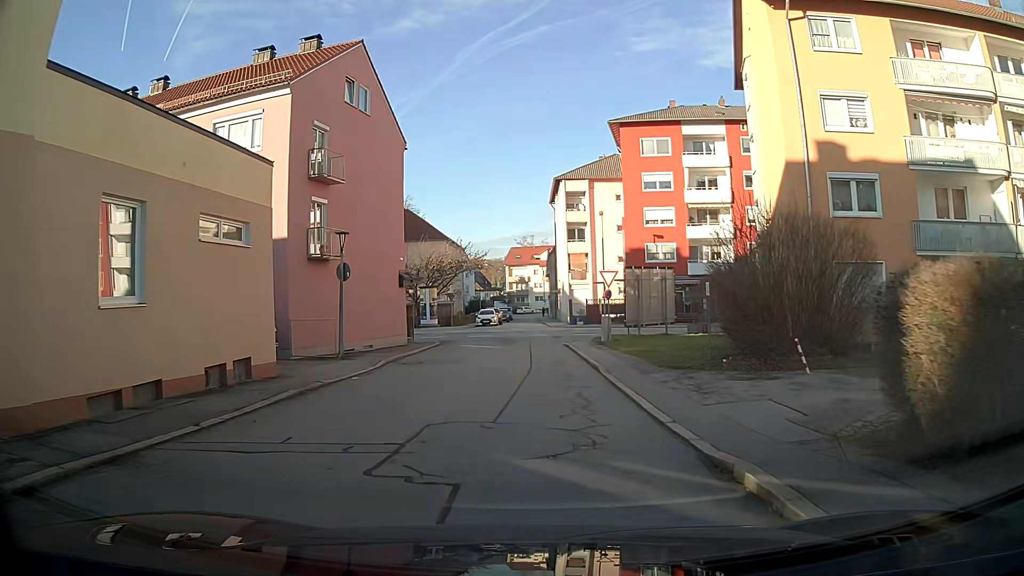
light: Day
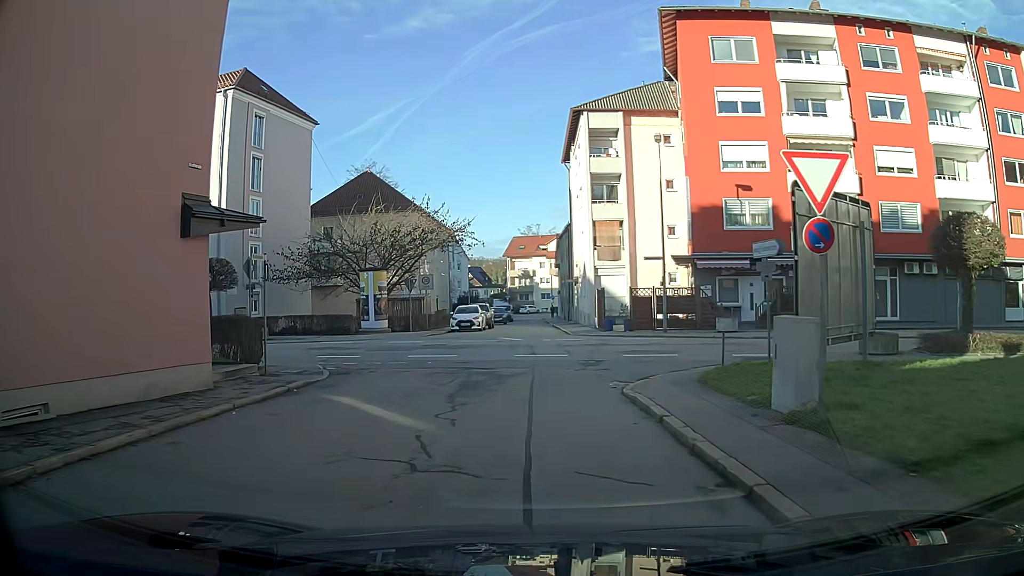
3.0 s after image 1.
(0.0, +20.6) m; 0°
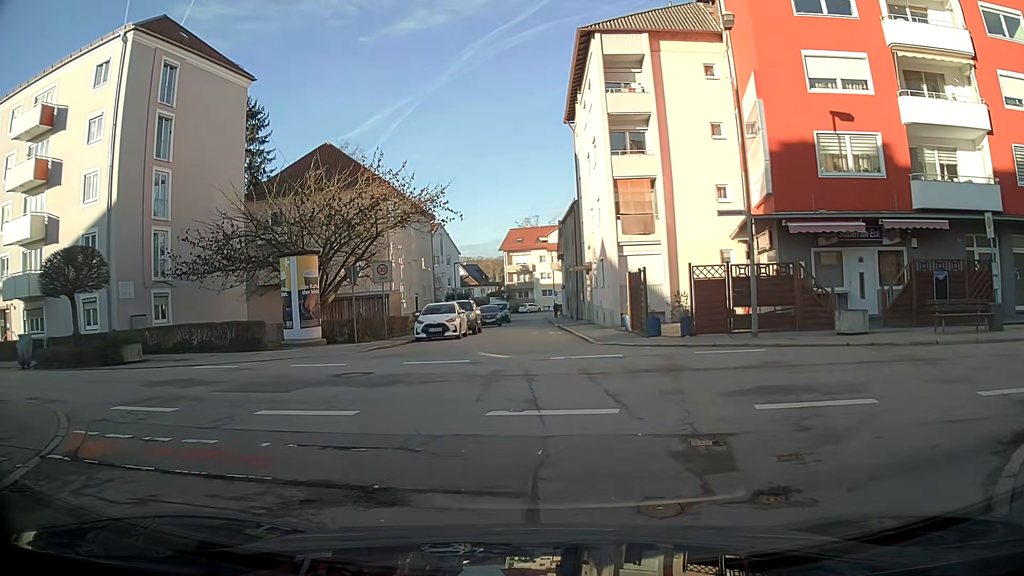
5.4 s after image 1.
(+0.1, +11.0) m; +1°
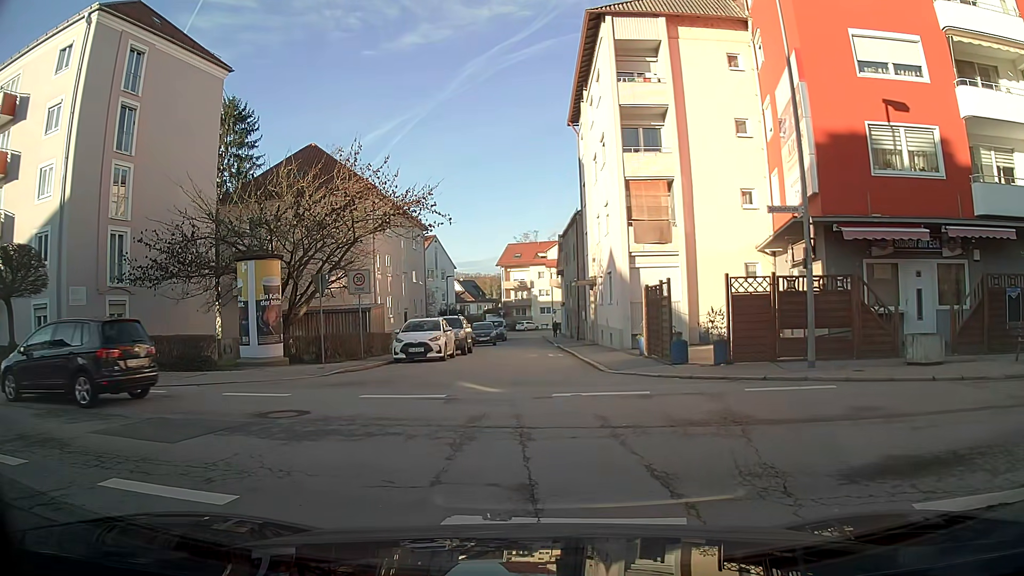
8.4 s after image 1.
(0.0, +3.5) m; -1°
